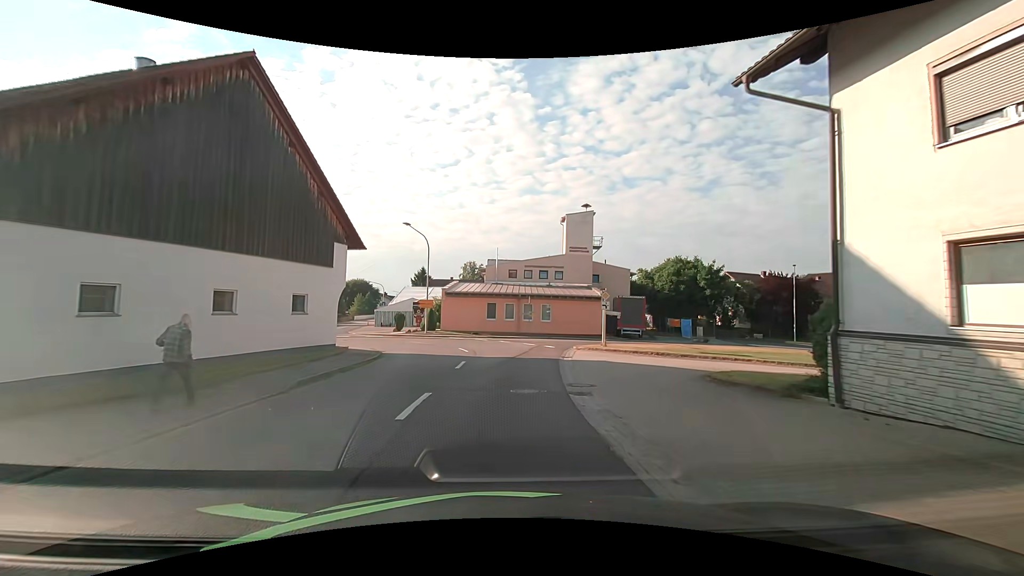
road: tertiary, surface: asphalt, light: Day
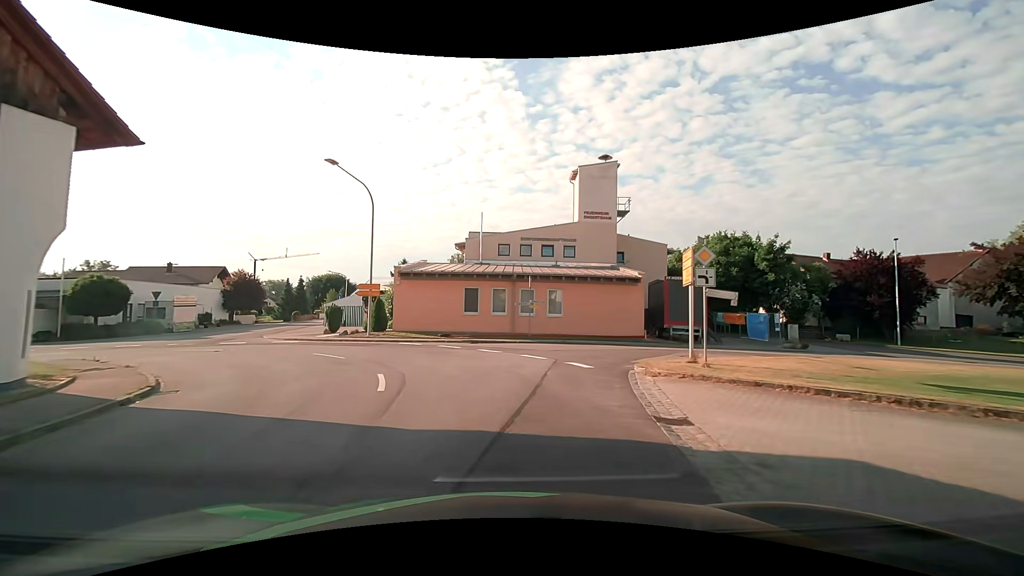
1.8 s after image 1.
(+0.2, +15.8) m; +1°
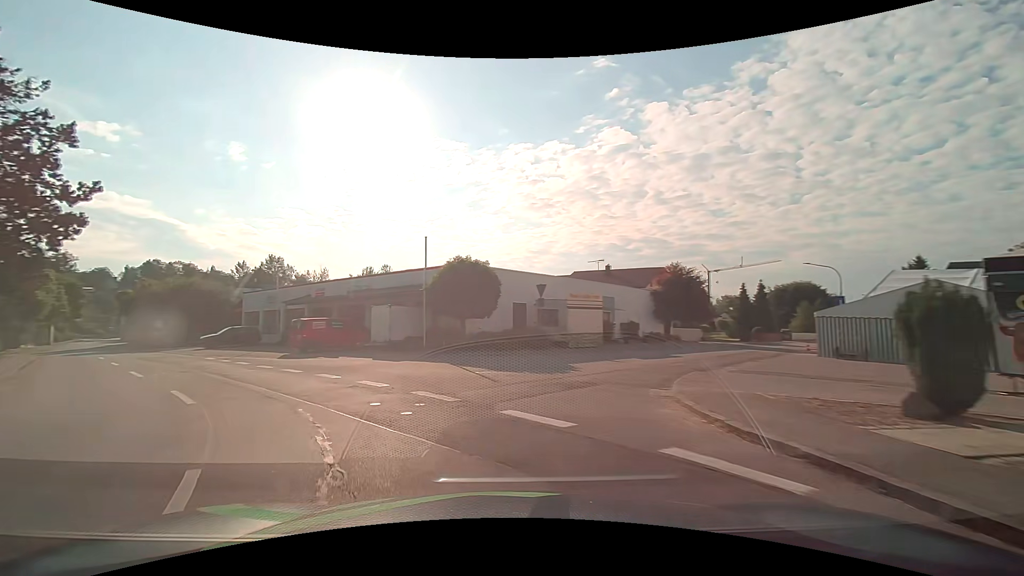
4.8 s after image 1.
(-8.3, +23.6) m; -49°
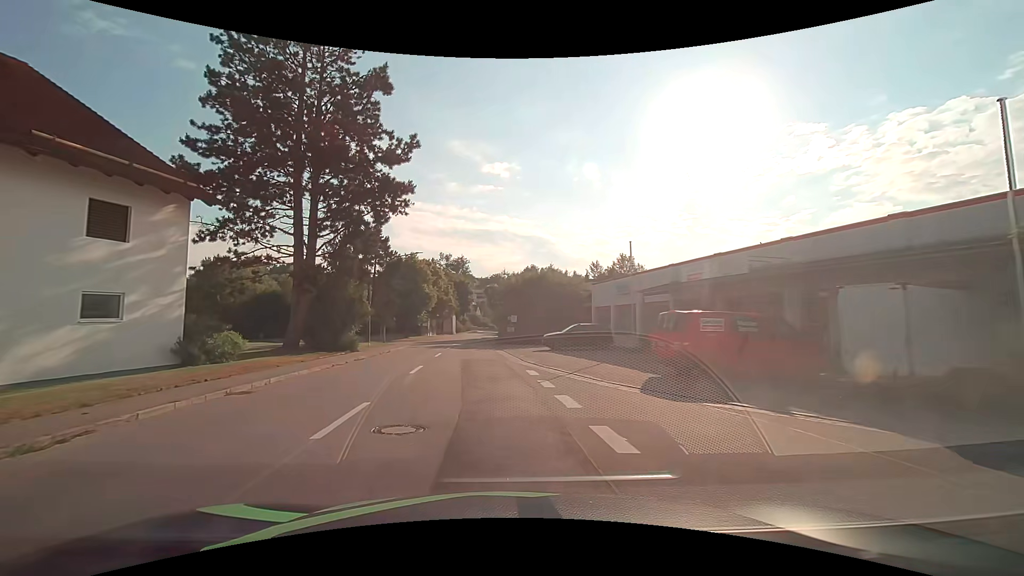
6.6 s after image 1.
(-5.2, +13.7) m; -39°
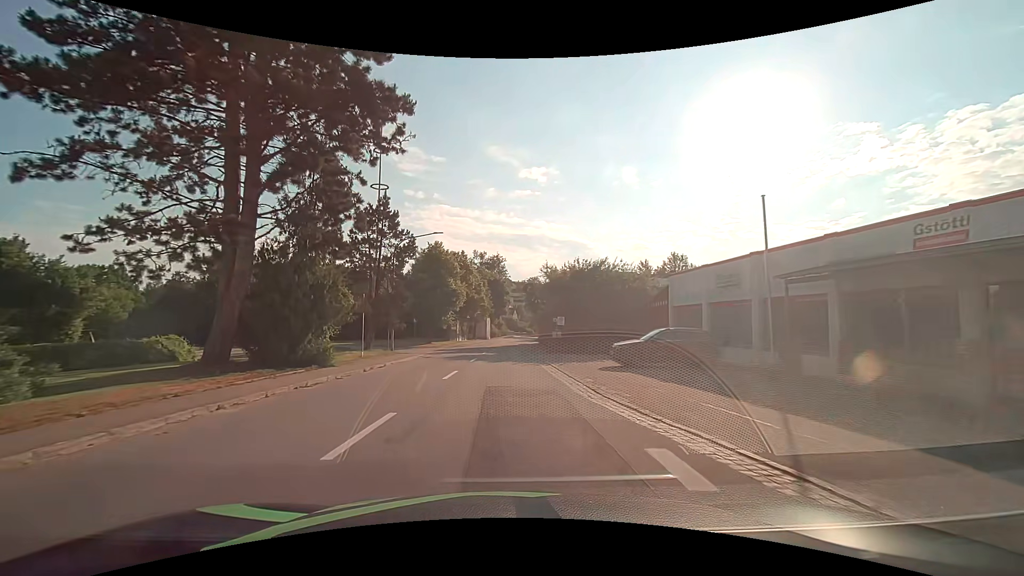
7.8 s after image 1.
(-0.5, +10.1) m; -4°
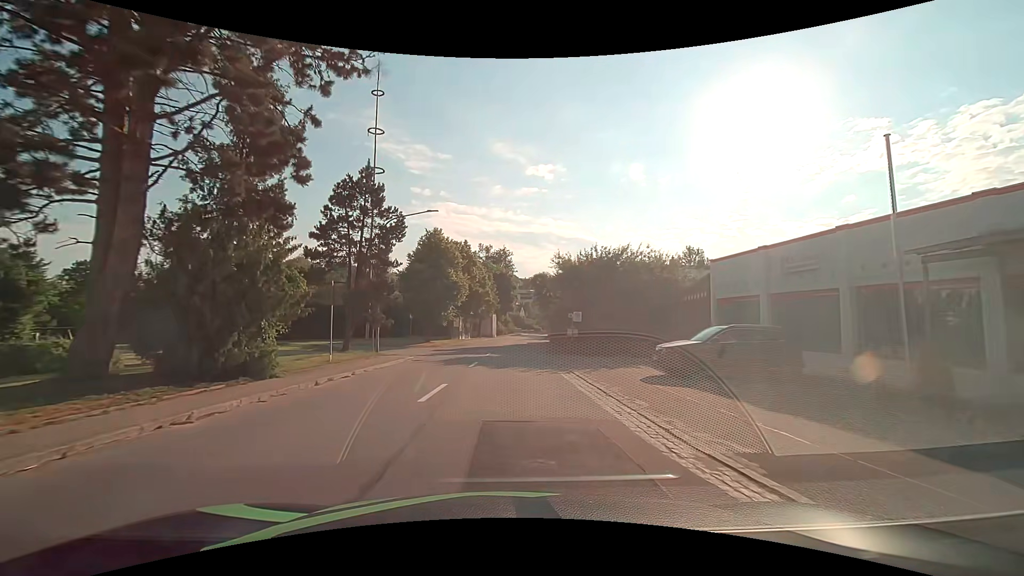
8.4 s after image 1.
(0.0, +5.1) m; -1°
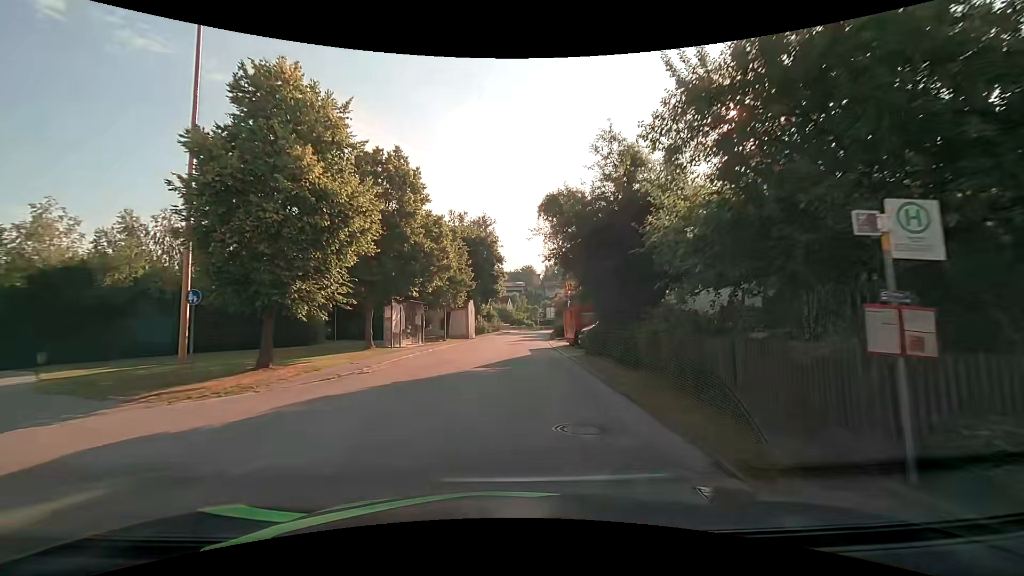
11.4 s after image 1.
(+0.5, +26.8) m; +3°
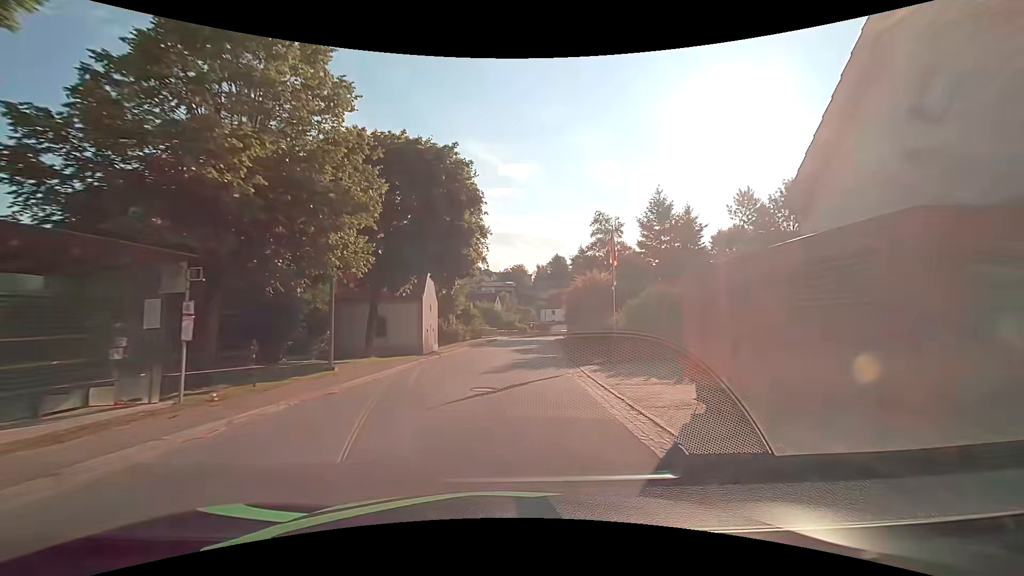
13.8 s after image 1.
(+0.1, +23.8) m; +1°
(0, +10) (0, +20) (0, +30) (+1, +40) (+1, +50) (+2, +60) (+4, +70) (+7, +79) (+11, +89) (+15, +97) m
